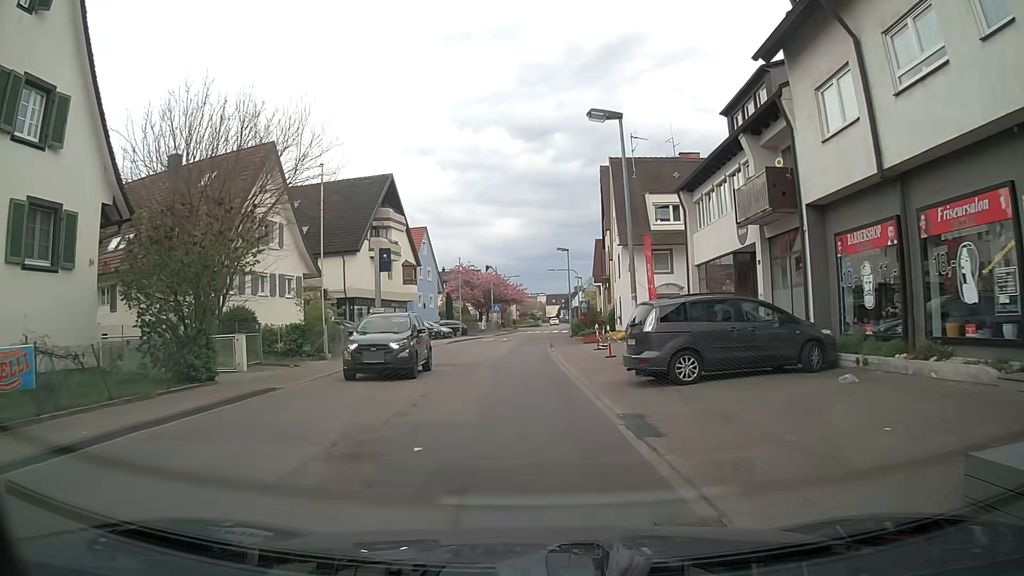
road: tertiary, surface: asphalt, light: Day
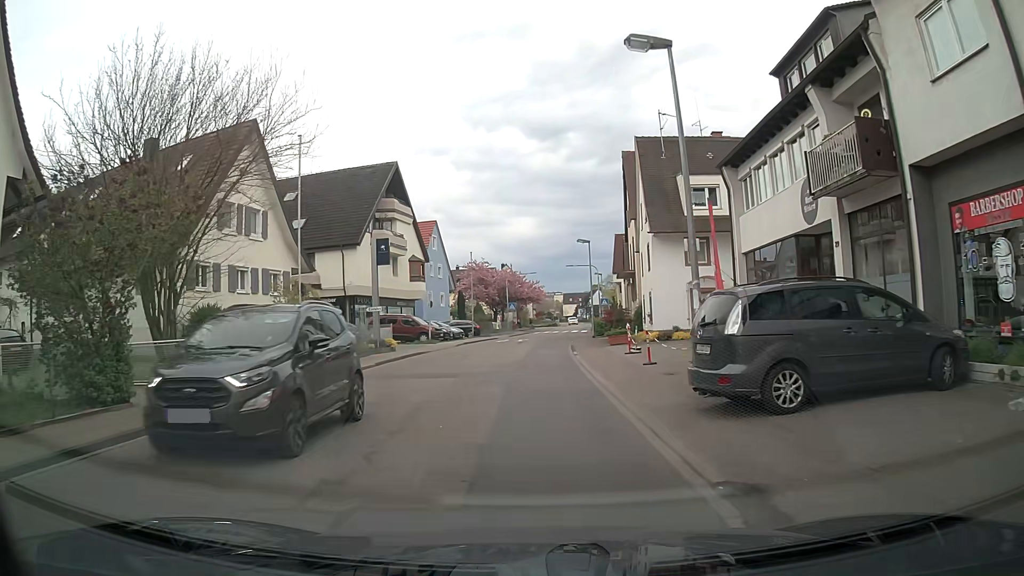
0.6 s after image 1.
(-0.1, +4.3) m; -3°
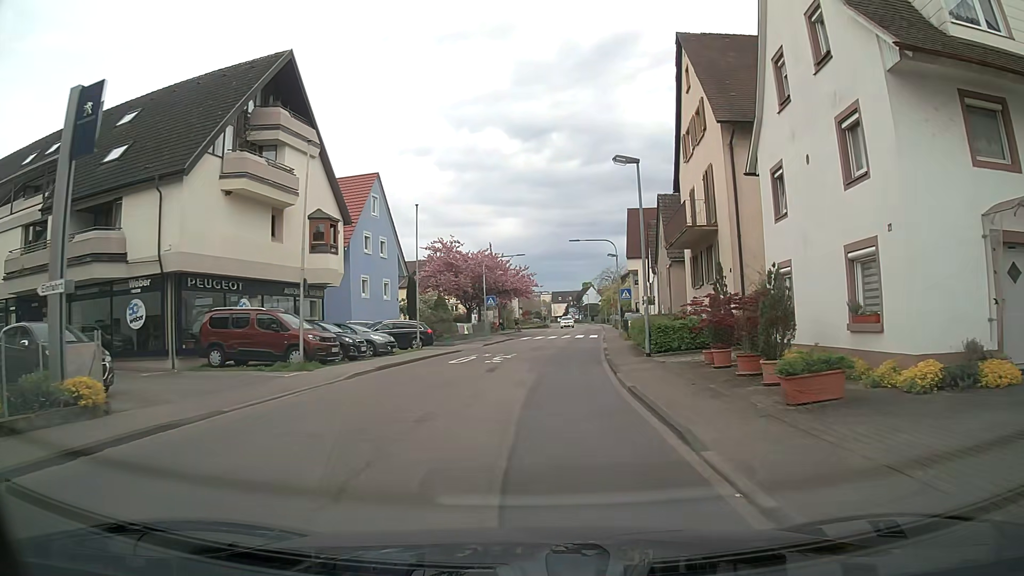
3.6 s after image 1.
(+0.3, +21.9) m; +2°
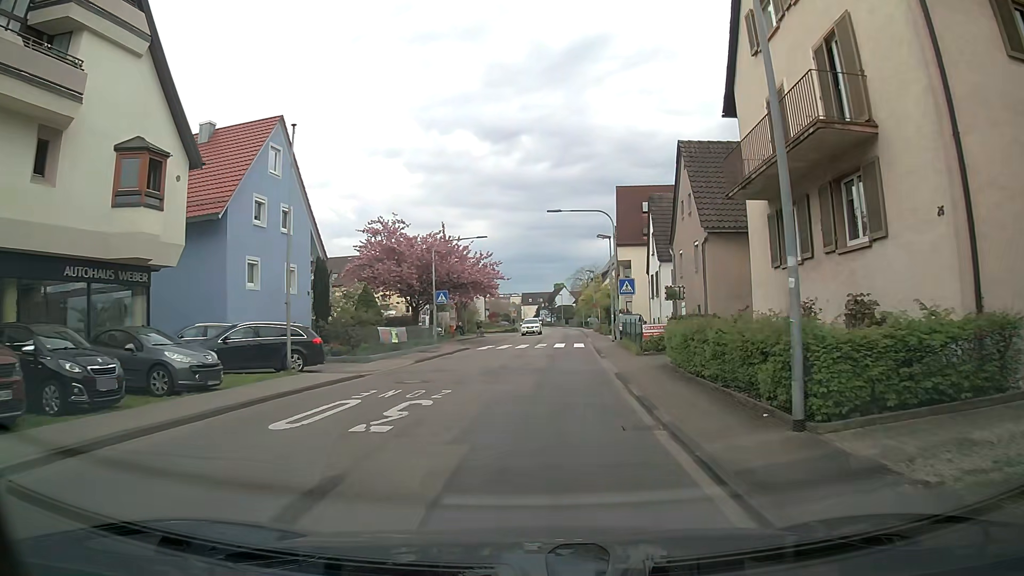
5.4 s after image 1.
(+0.3, +13.5) m; +3°
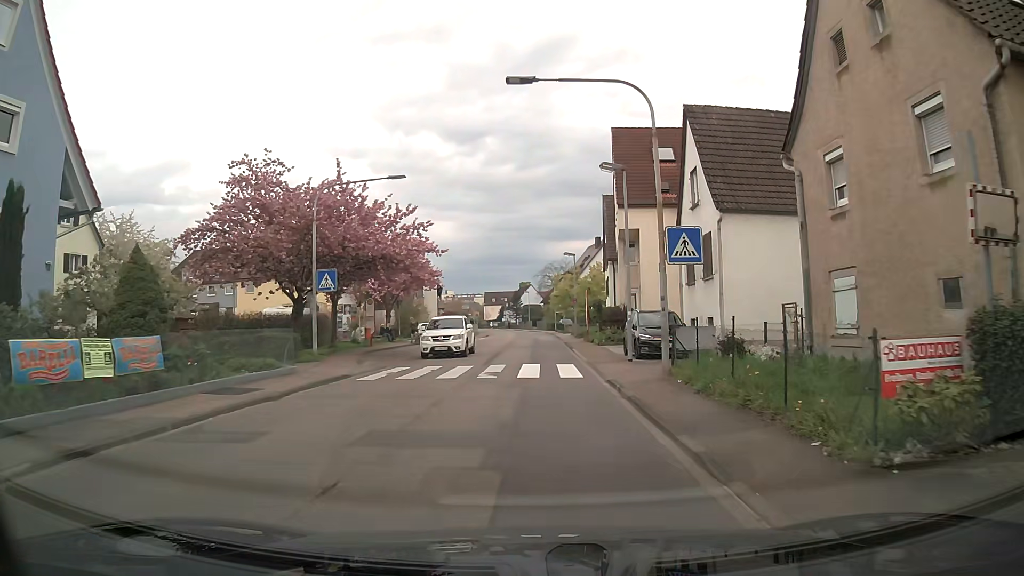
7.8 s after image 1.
(+0.3, +18.3) m; +2°
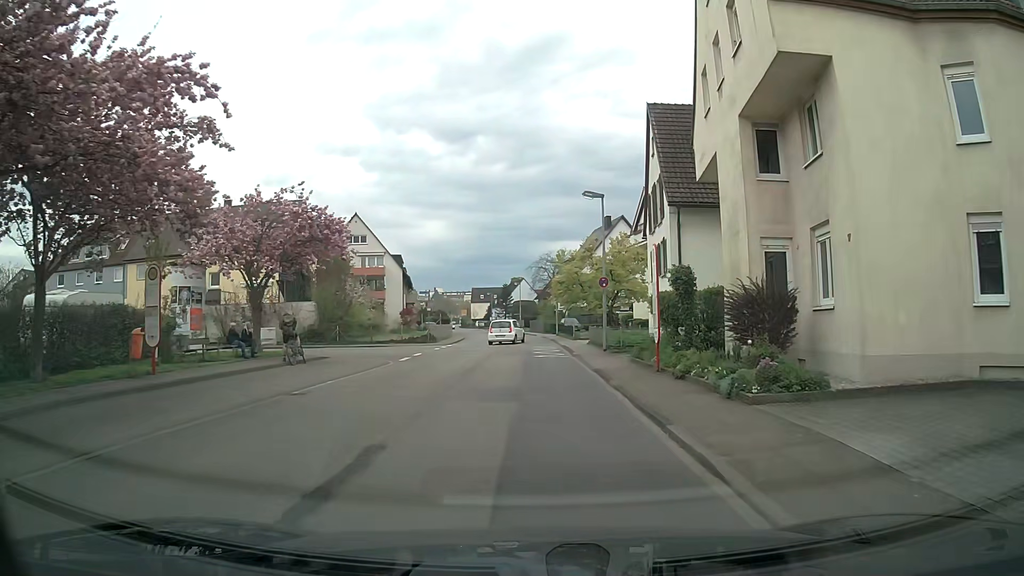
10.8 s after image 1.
(-0.1, +22.8) m; +1°
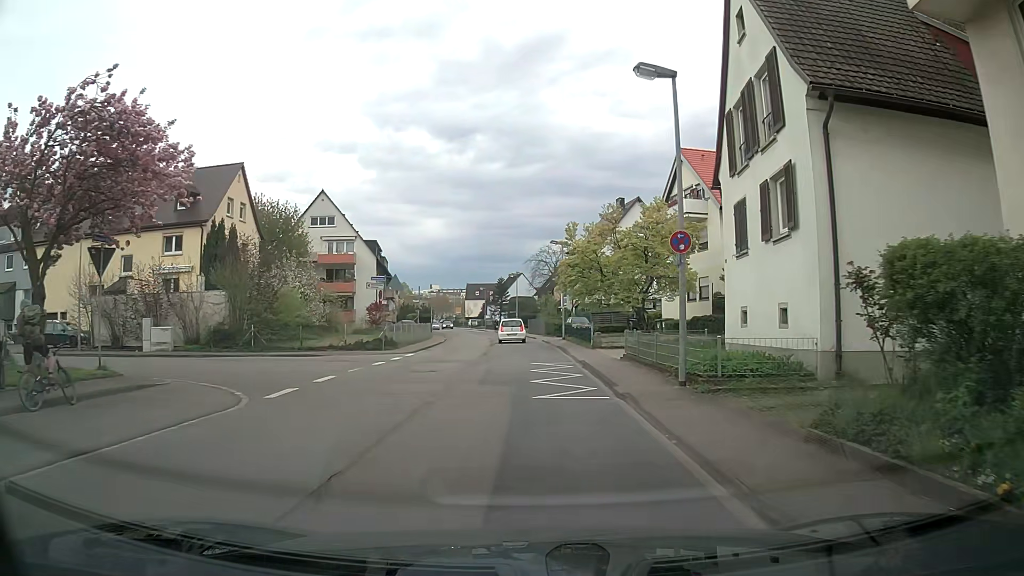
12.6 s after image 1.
(-0.3, +13.2) m; -2°
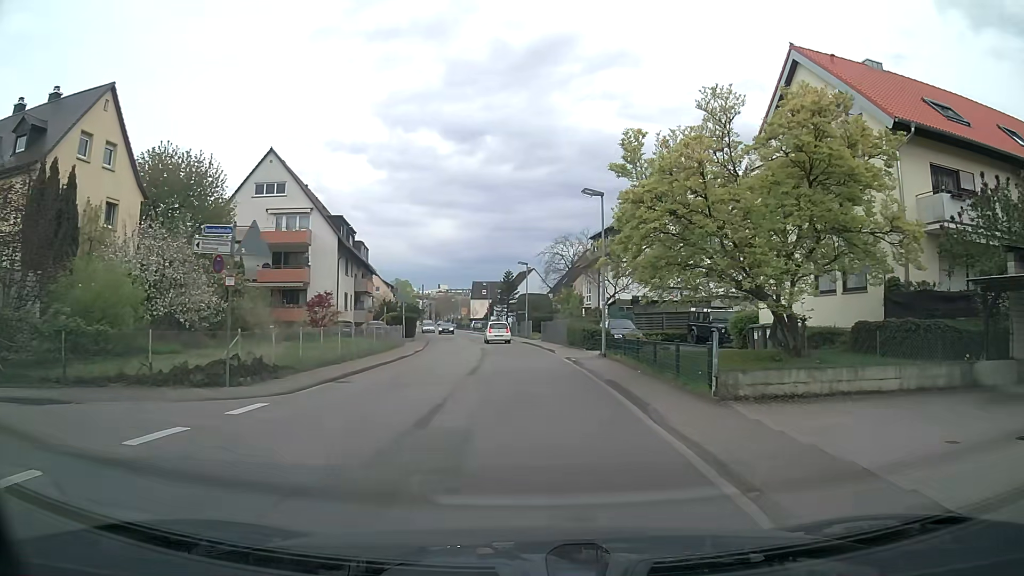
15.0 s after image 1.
(0.0, +17.5) m; 0°
(0, +10) (0, +20) (-1, +30) (-2, +40) (-3, +50) (-4, +60) (-6, +70) (-8, +79) (-9, +89) (-11, +99) m
